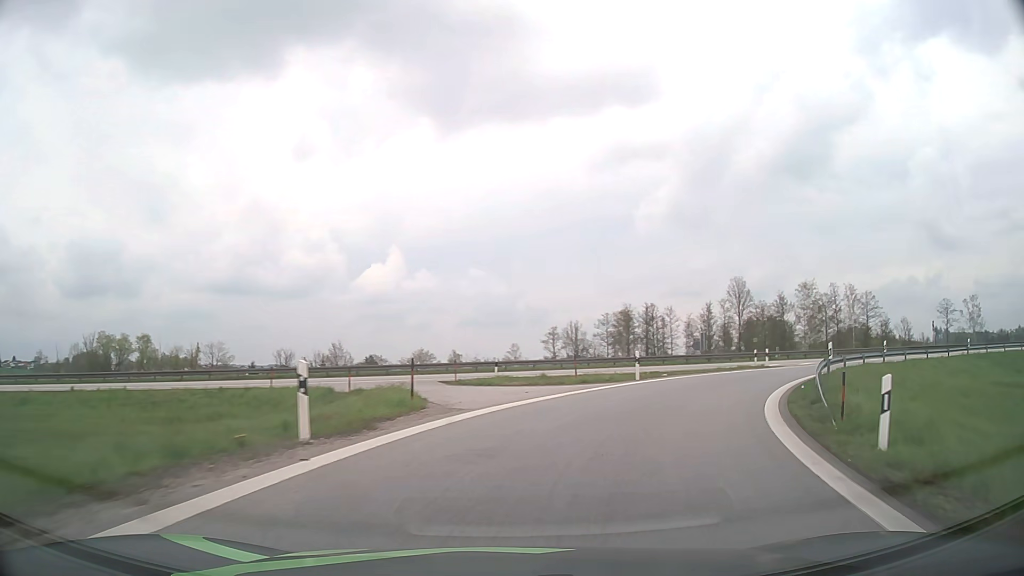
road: motorway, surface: asphalt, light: Day
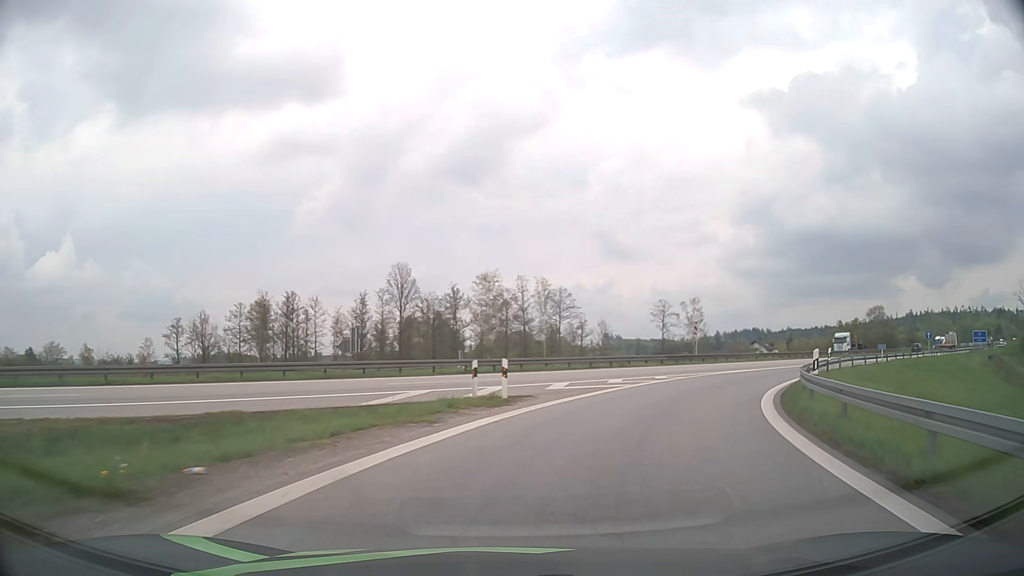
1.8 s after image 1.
(+5.7, +21.0) m; +29°
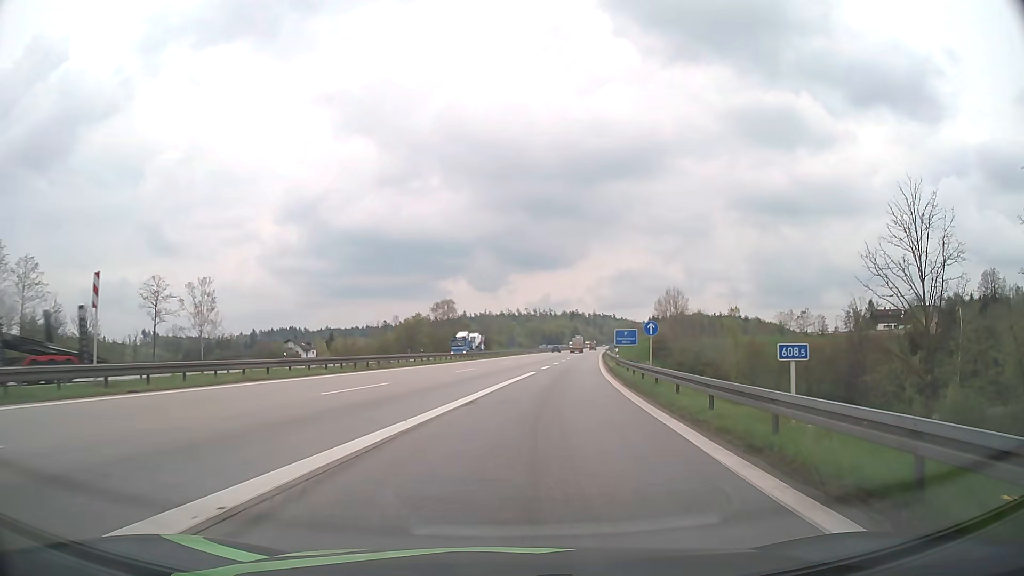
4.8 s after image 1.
(+13.3, +32.8) m; +40°
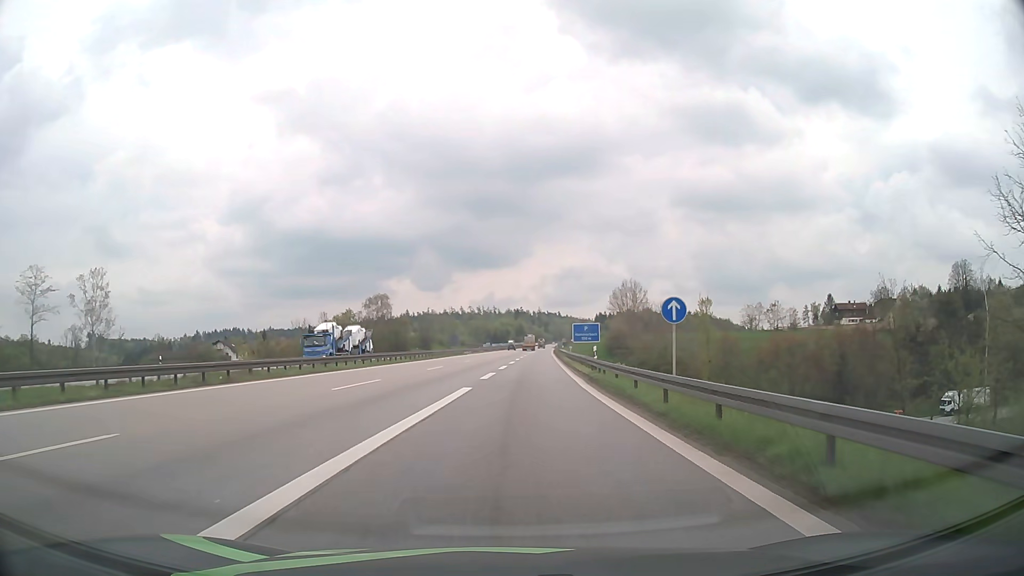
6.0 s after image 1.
(+1.0, +15.0) m; +5°
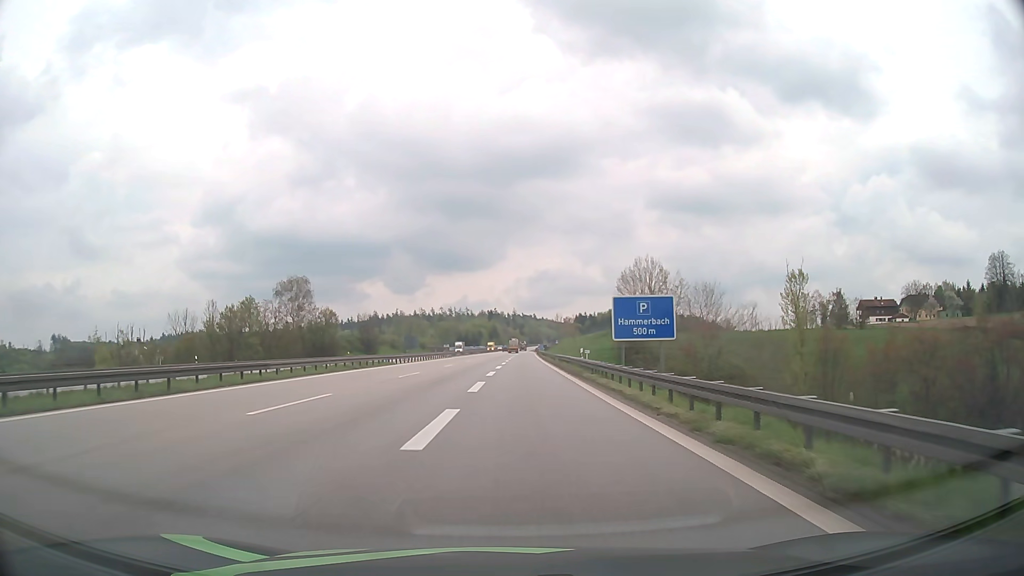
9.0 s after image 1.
(+1.1, +43.3) m; +2°
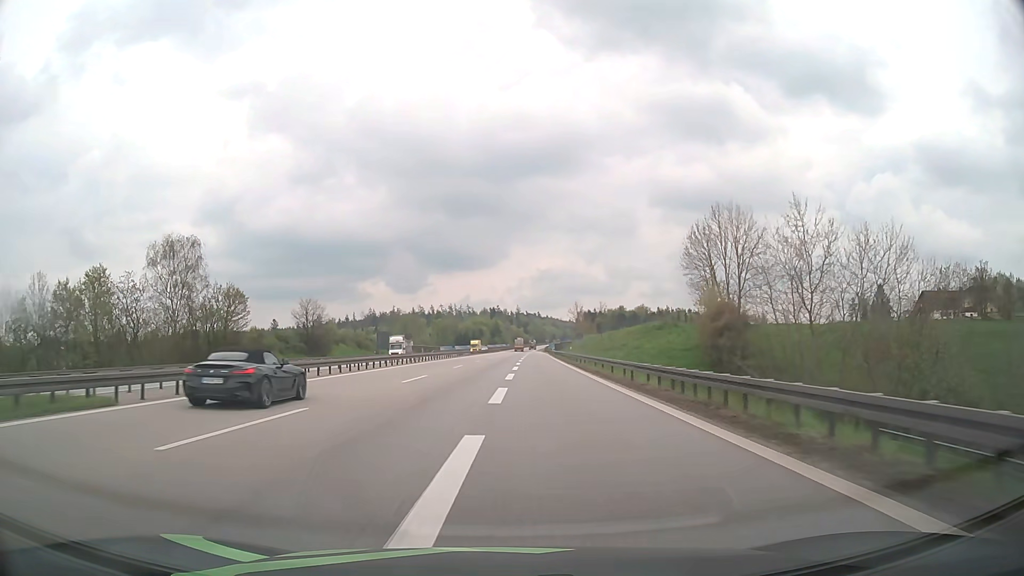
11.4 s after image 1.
(0.0, +41.0) m; 0°
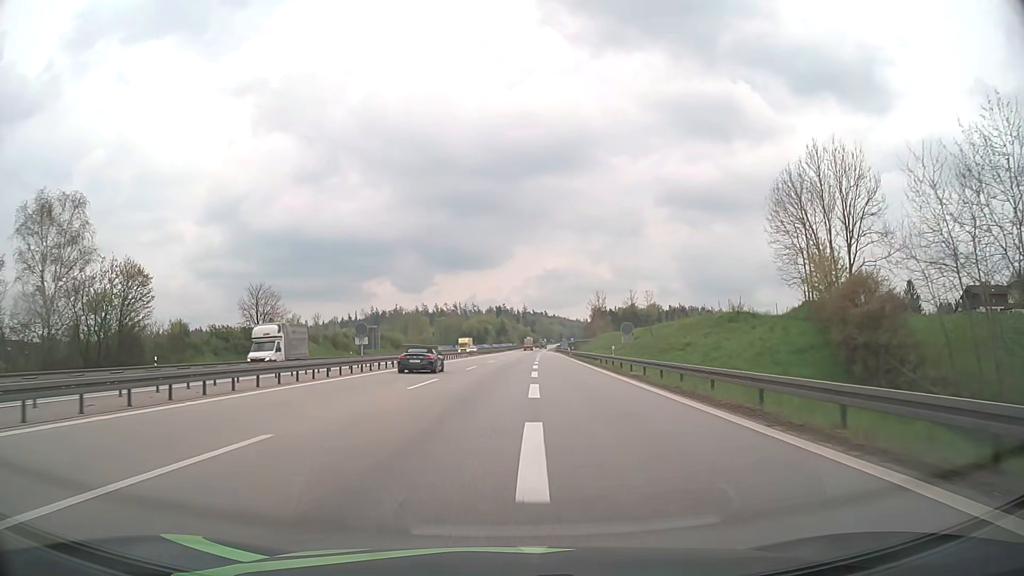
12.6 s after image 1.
(-0.1, +22.3) m; 0°
